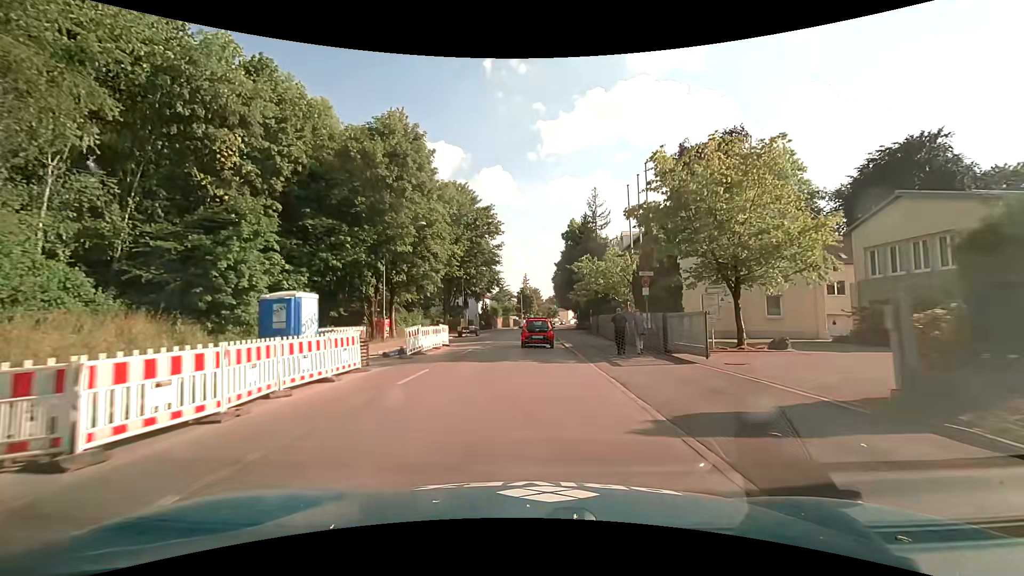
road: secondary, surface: asphalt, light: Day
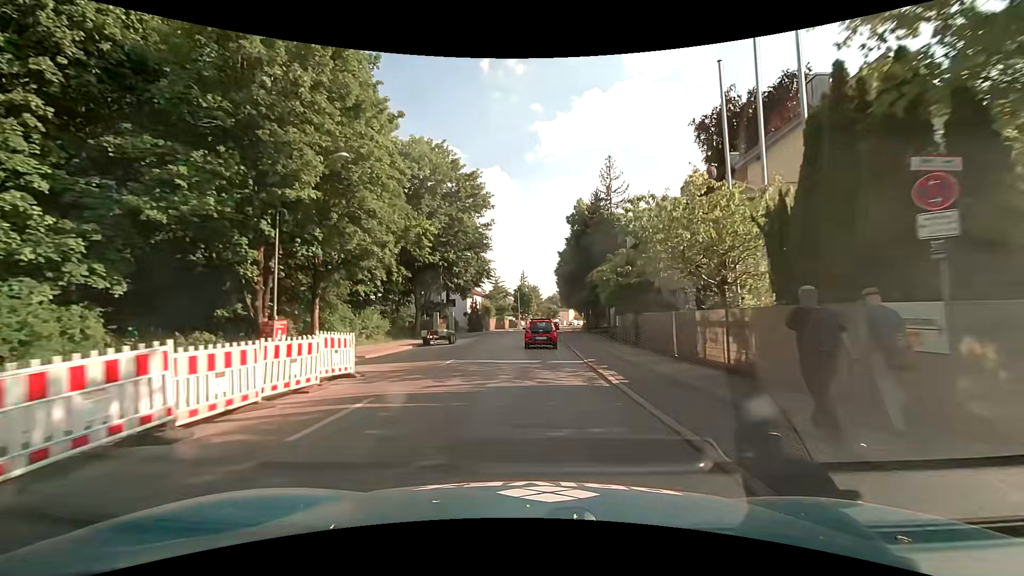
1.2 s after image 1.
(-0.1, +14.5) m; 0°
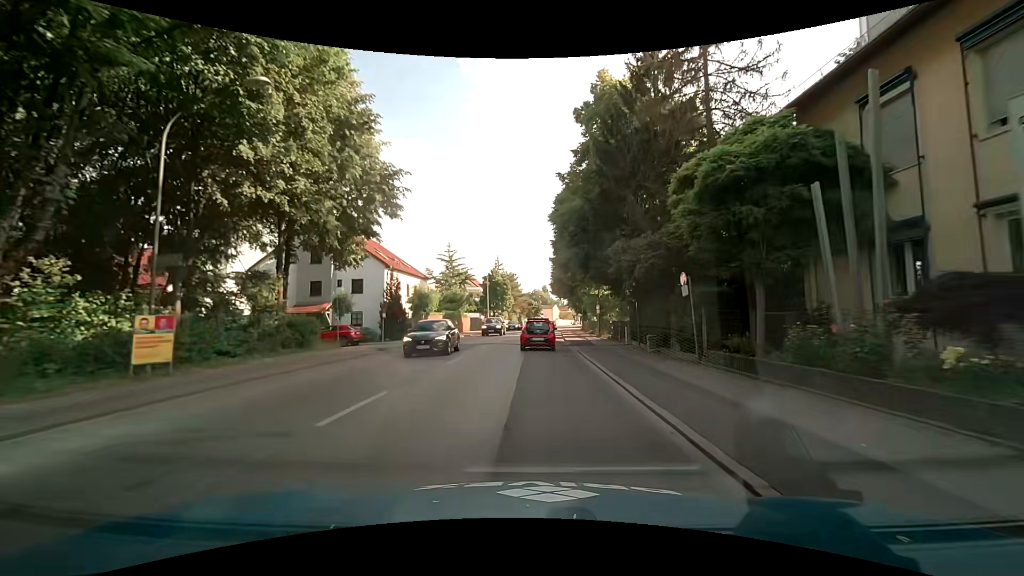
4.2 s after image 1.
(+0.7, +35.9) m; +2°
(0, +10) (+1, +20) (+1, +30) (+1, +40) (+2, +50) (+3, +60) (+3, +70) (+4, +80) (+5, +90) (+6, +100) m
